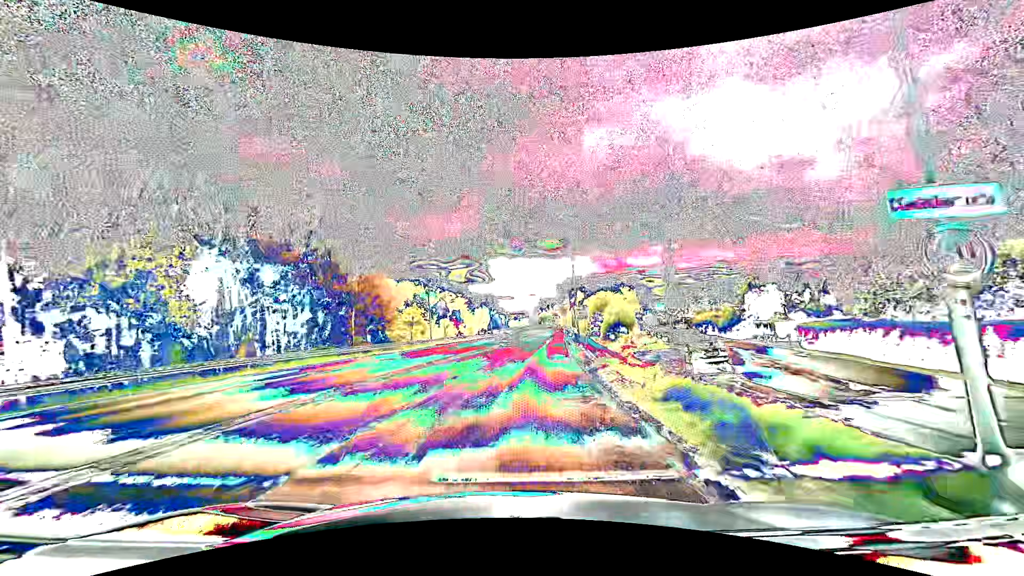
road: secondary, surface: asphalt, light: Day
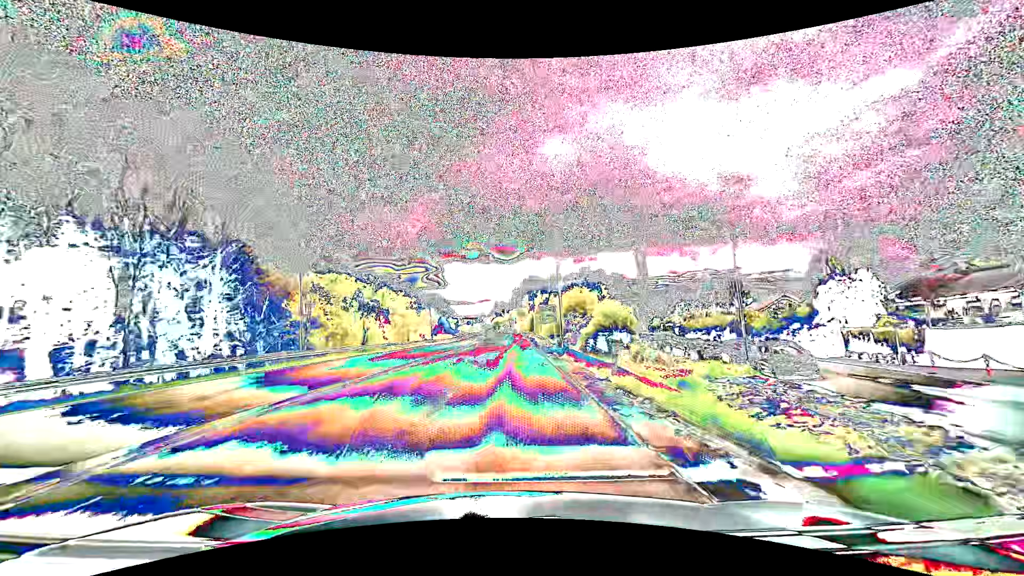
(+1.3, +23.8) m; +6°
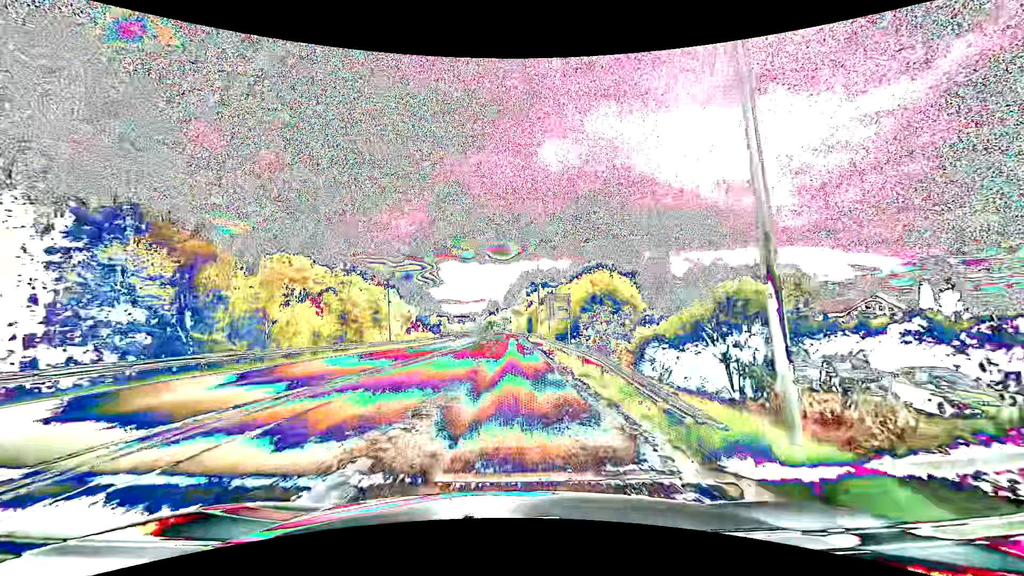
(+0.2, +25.5) m; +1°
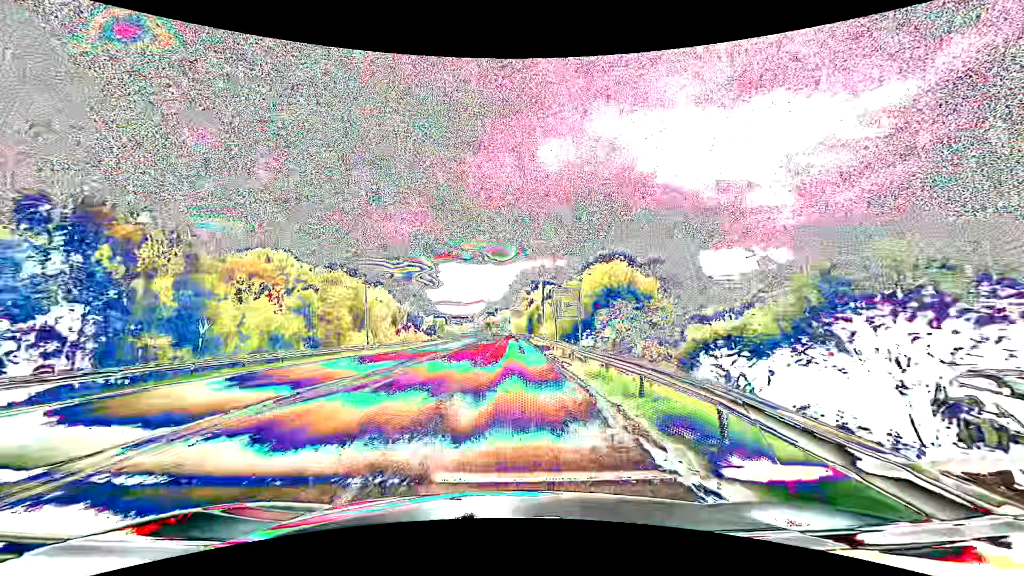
(0.0, +8.7) m; 0°
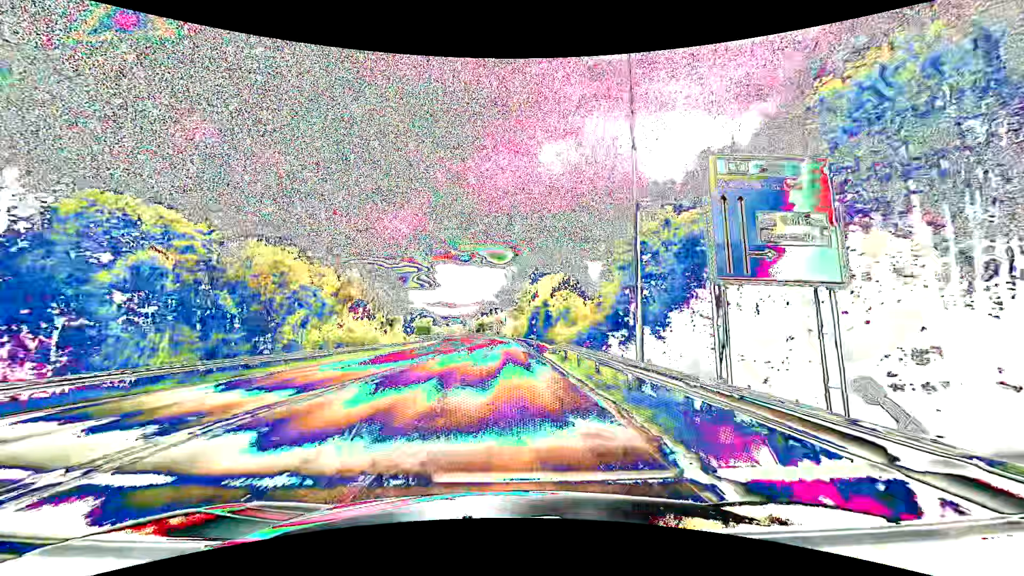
(+0.2, +35.5) m; +1°
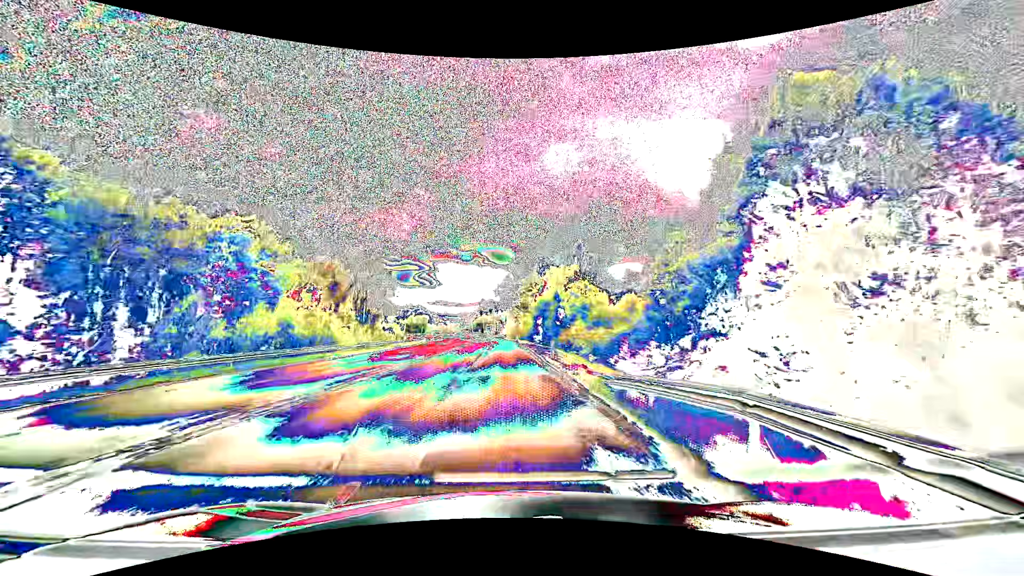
(0.0, +17.9) m; 0°
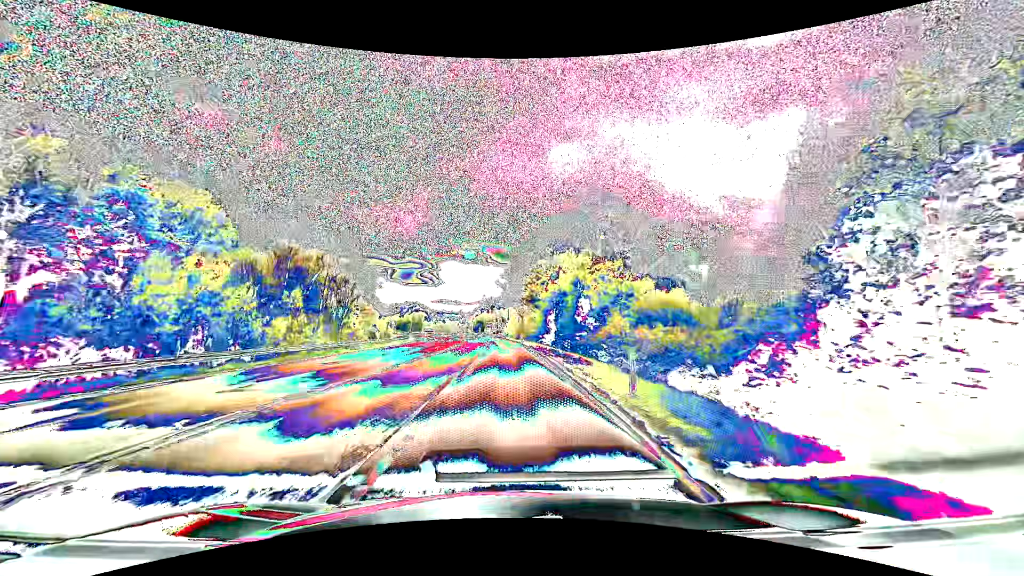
(0.0, +18.1) m; 0°
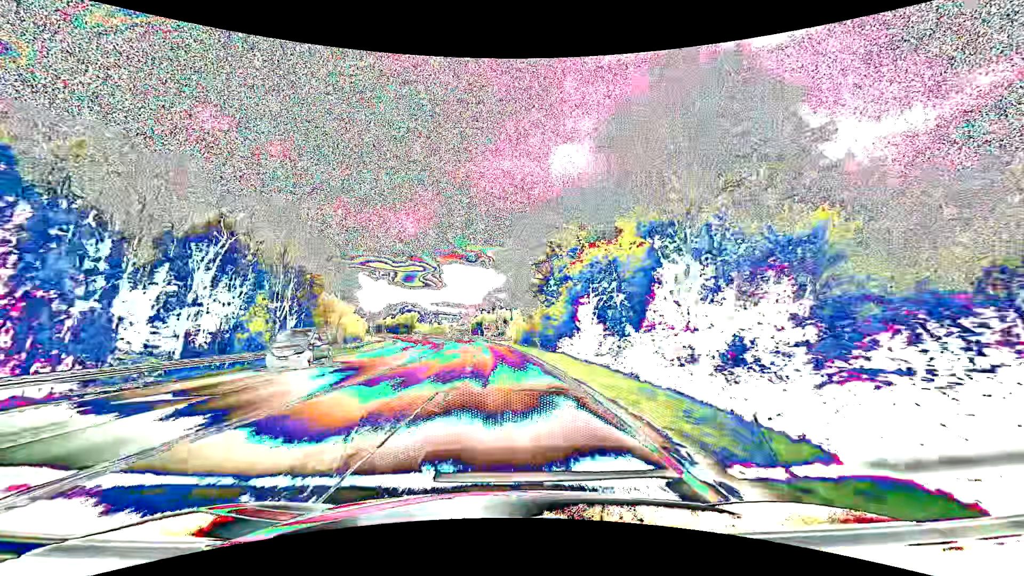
(-0.1, +27.2) m; -1°
(0, +10) (0, +20) (0, +30) (-1, +40) (-2, +50) (-3, +60) (-4, +70) (-5, +80) (-7, +90) (-9, +99) m
